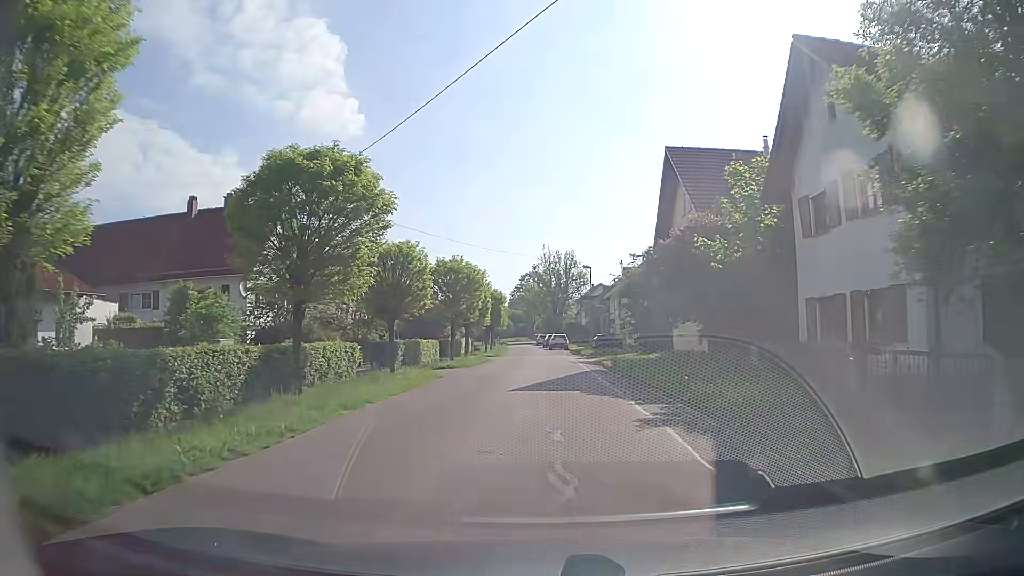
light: Day
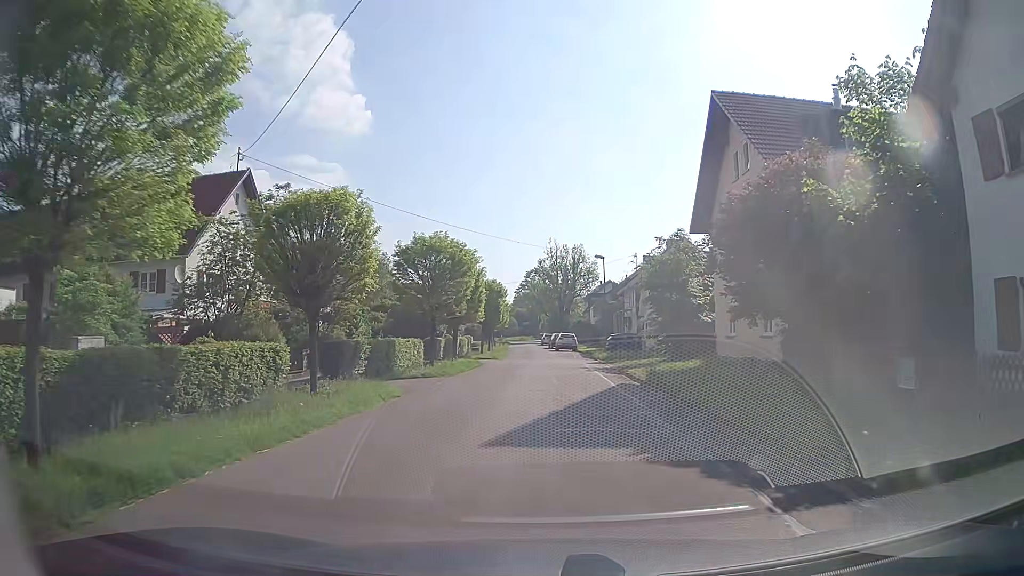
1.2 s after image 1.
(0.0, +8.0) m; 0°
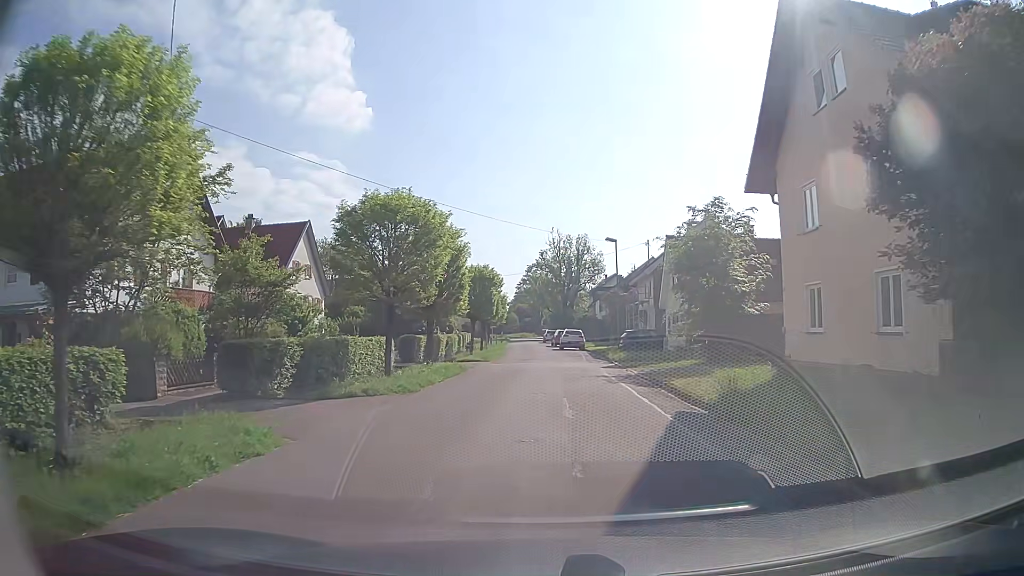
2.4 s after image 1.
(0.0, +8.0) m; 0°
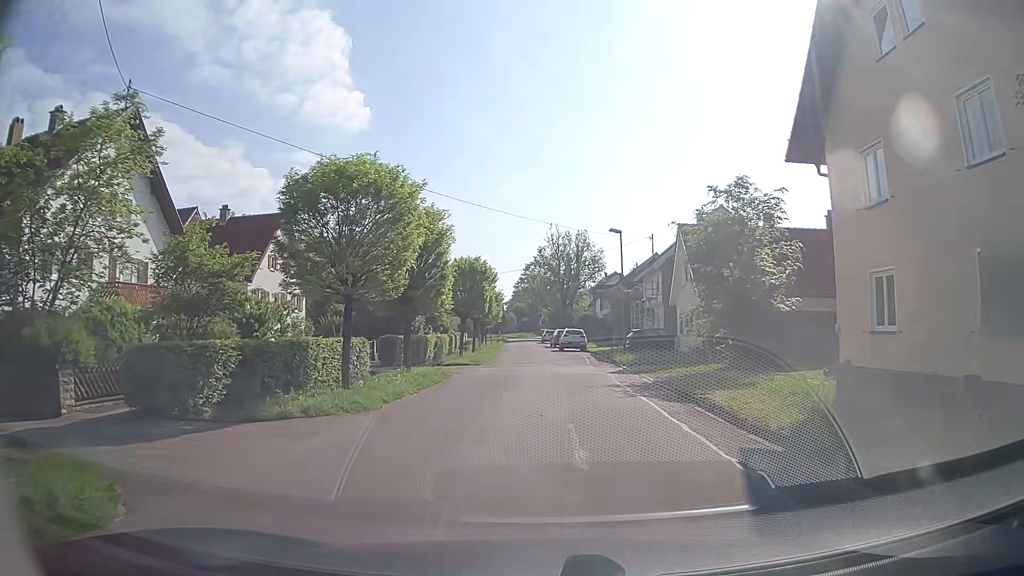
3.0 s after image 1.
(0.0, +4.0) m; +1°
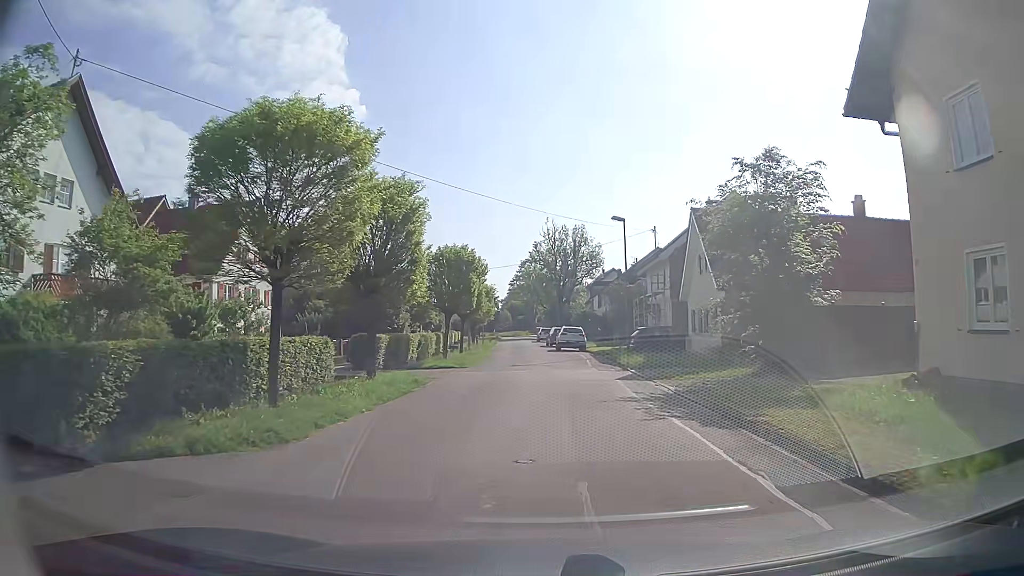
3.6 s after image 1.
(-0.1, +4.0) m; 0°
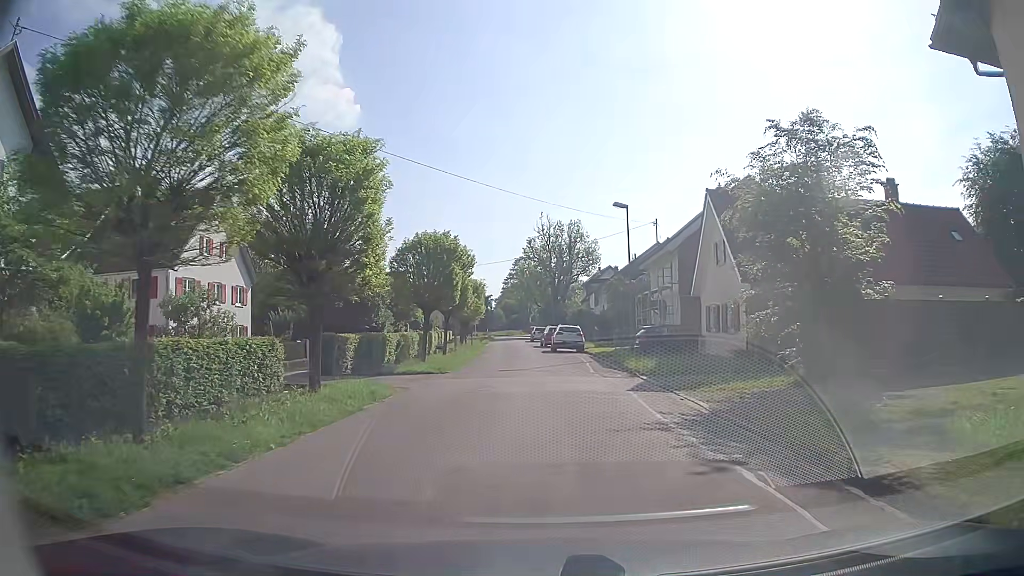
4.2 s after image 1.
(0.0, +4.0) m; 0°
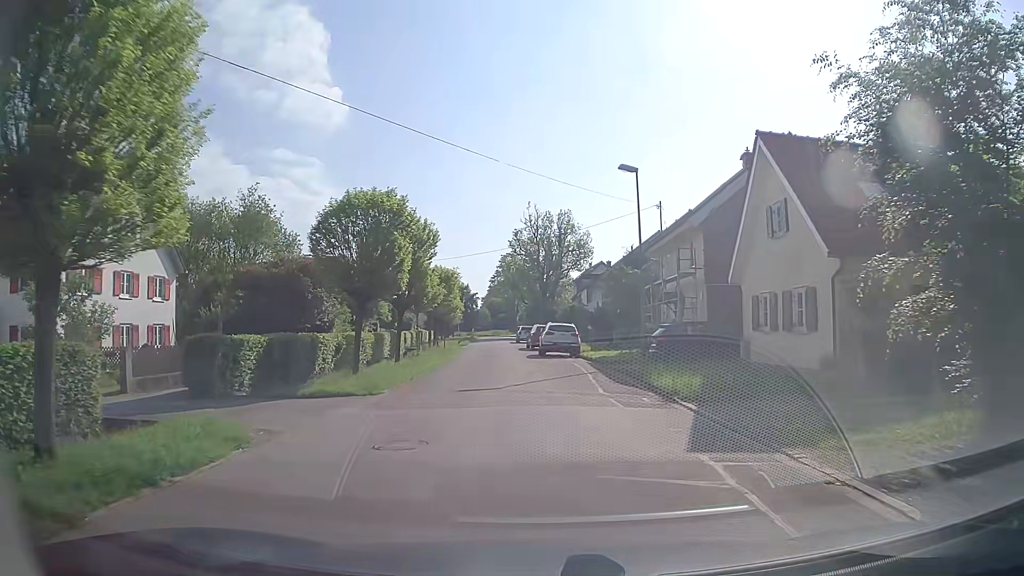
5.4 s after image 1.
(0.0, +8.1) m; +1°
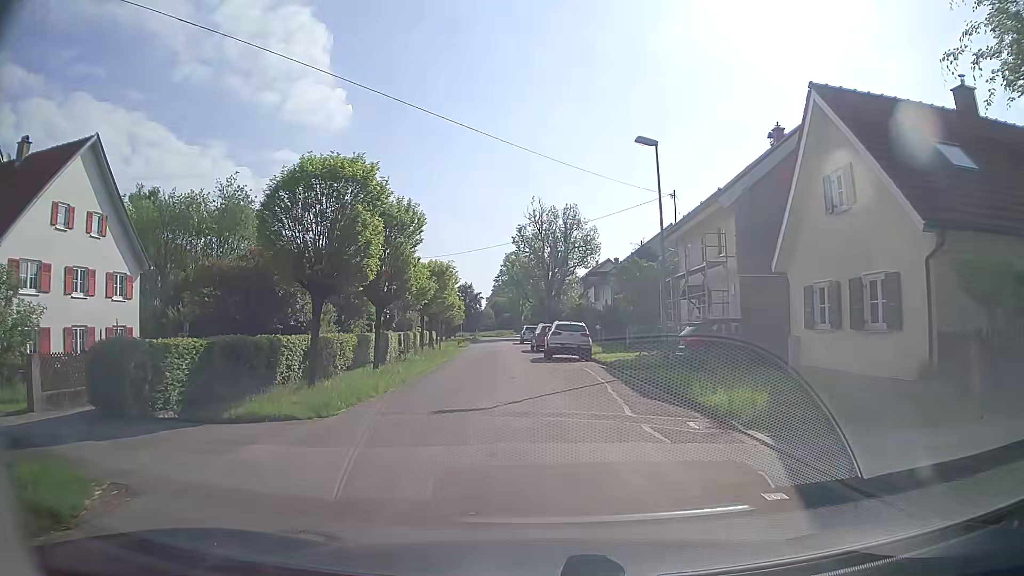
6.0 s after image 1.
(0.0, +3.9) m; 0°
(0, +10) (-1, +20) (-2, +30) (-3, +40) (-4, +50) (-4, +60) (-4, +70) (-4, +80) (-4, +90) (-4, +100) m
